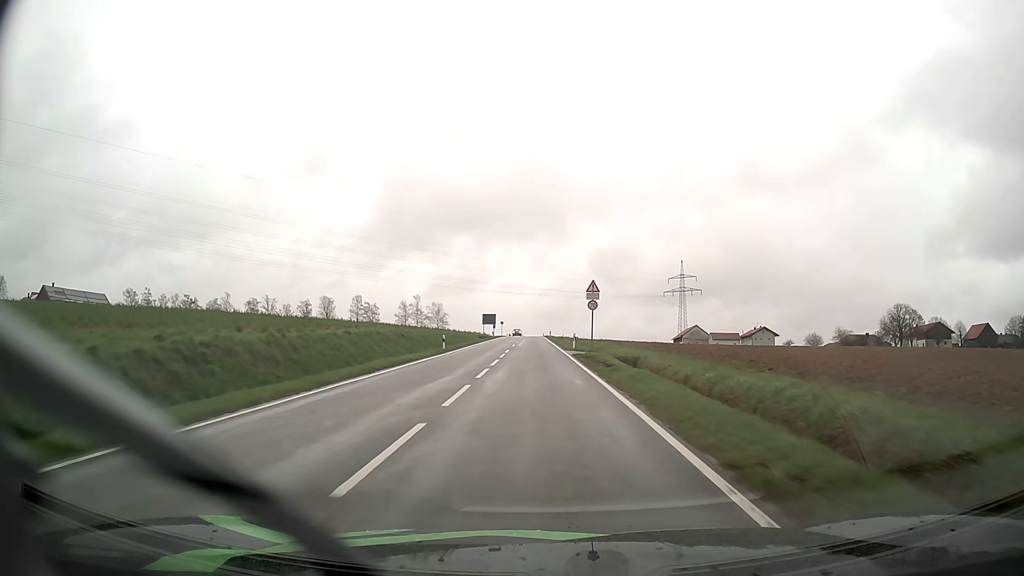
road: tertiary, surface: asphalt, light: Day
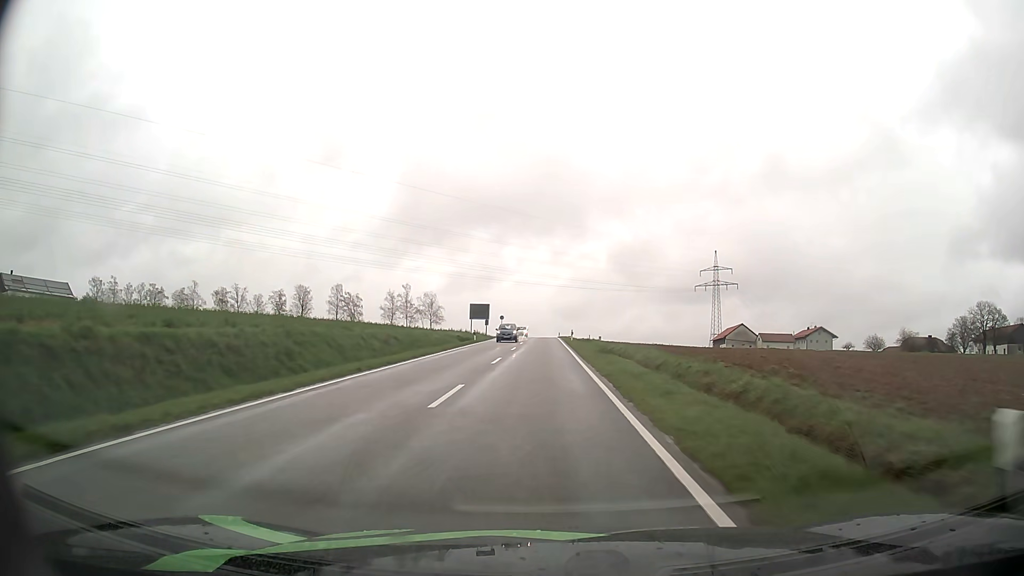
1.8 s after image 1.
(-0.4, +37.9) m; -1°
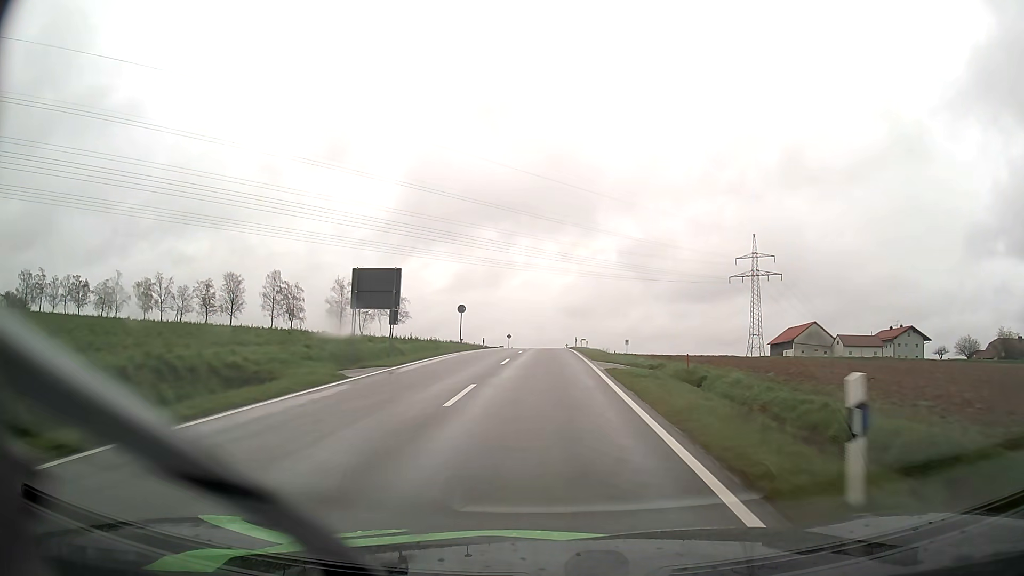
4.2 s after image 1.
(-0.2, +49.6) m; 0°
